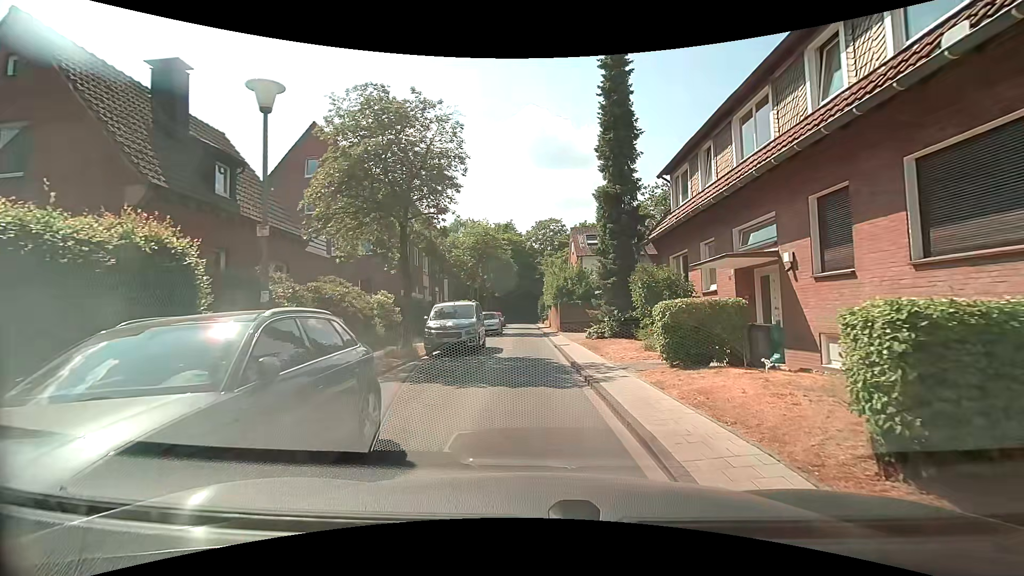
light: Day
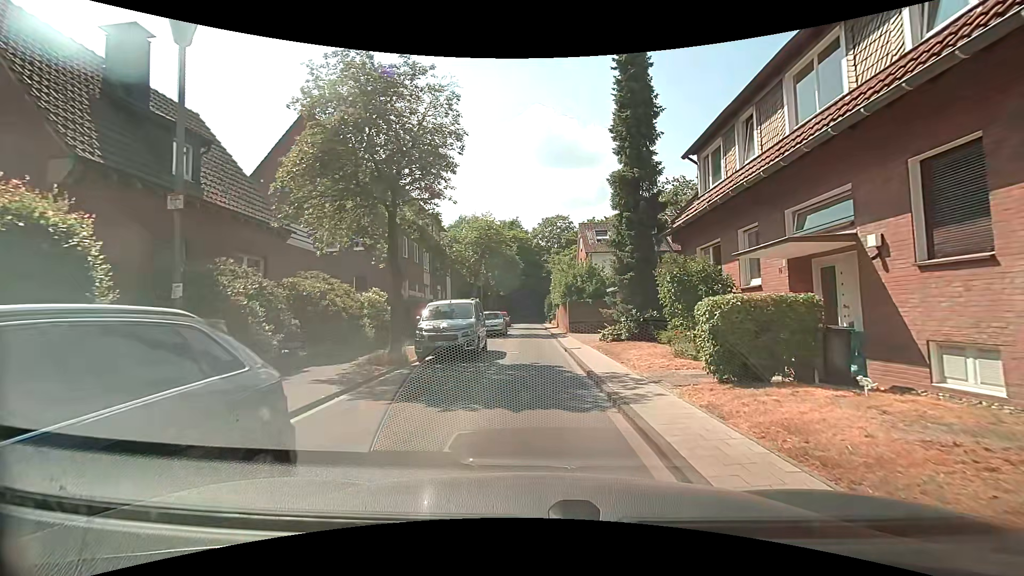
(0.0, +2.2) m; -1°
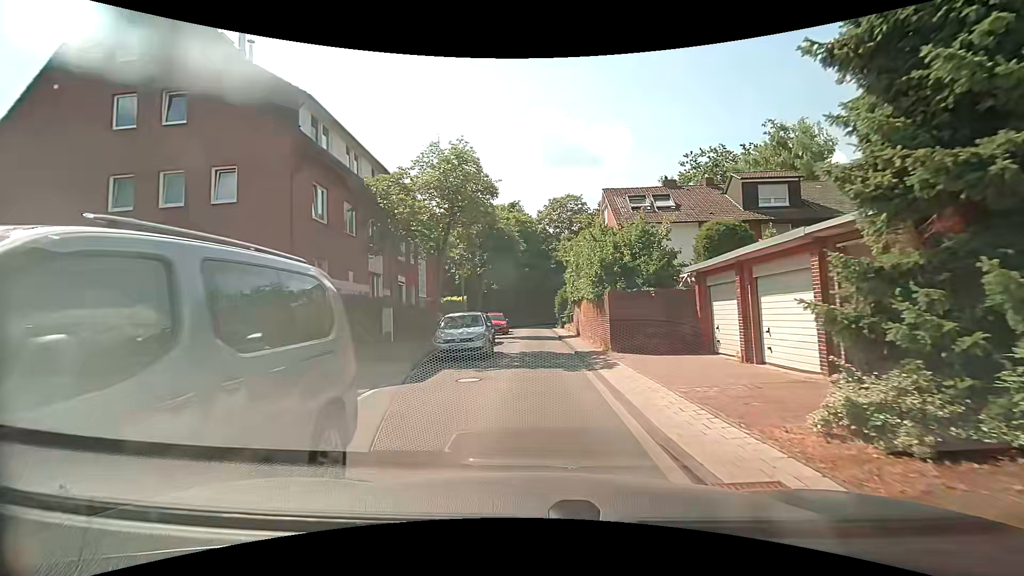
(-0.1, +14.0) m; -1°
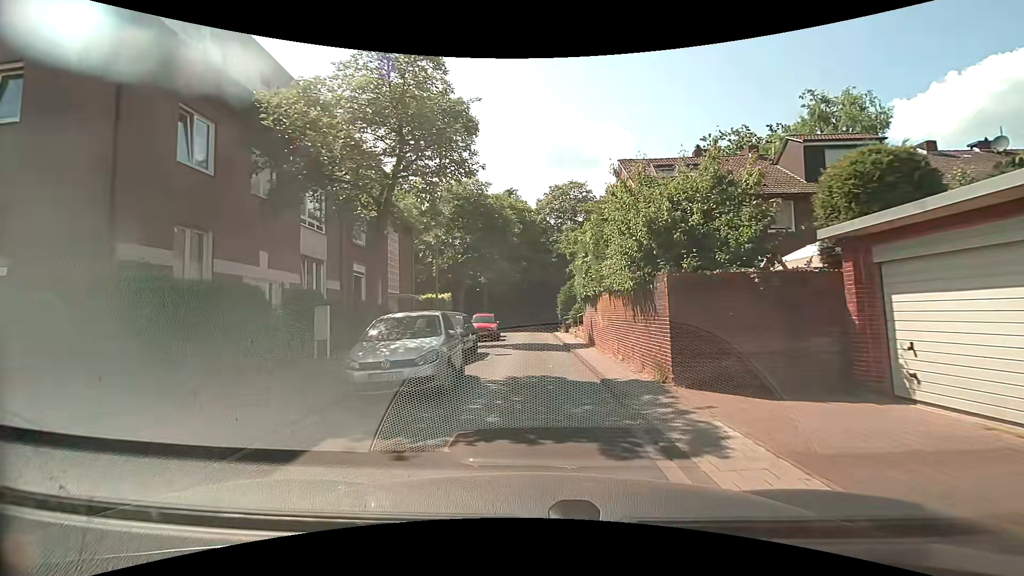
(0.0, +7.0) m; 0°
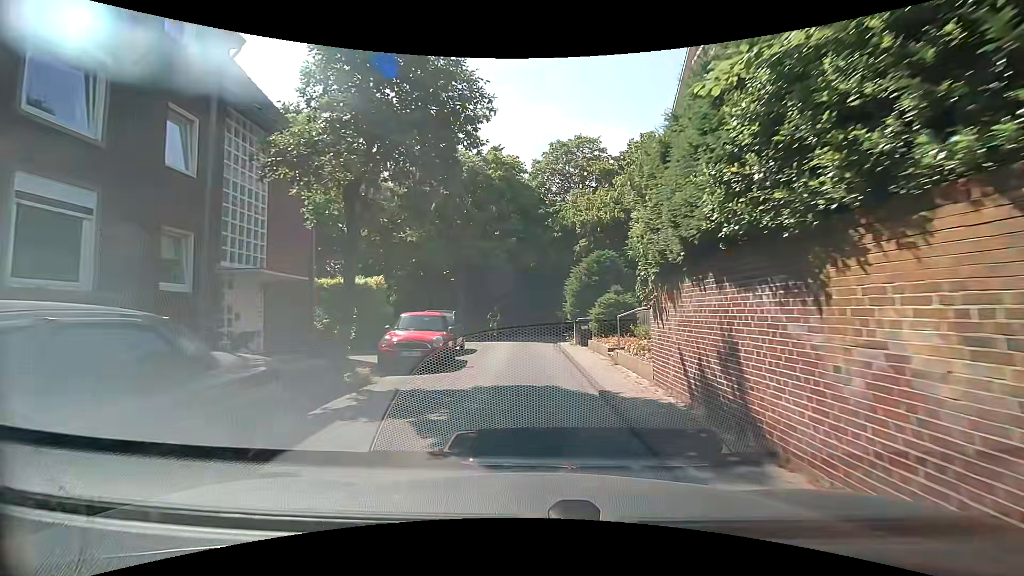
(0.0, +14.2) m; 0°
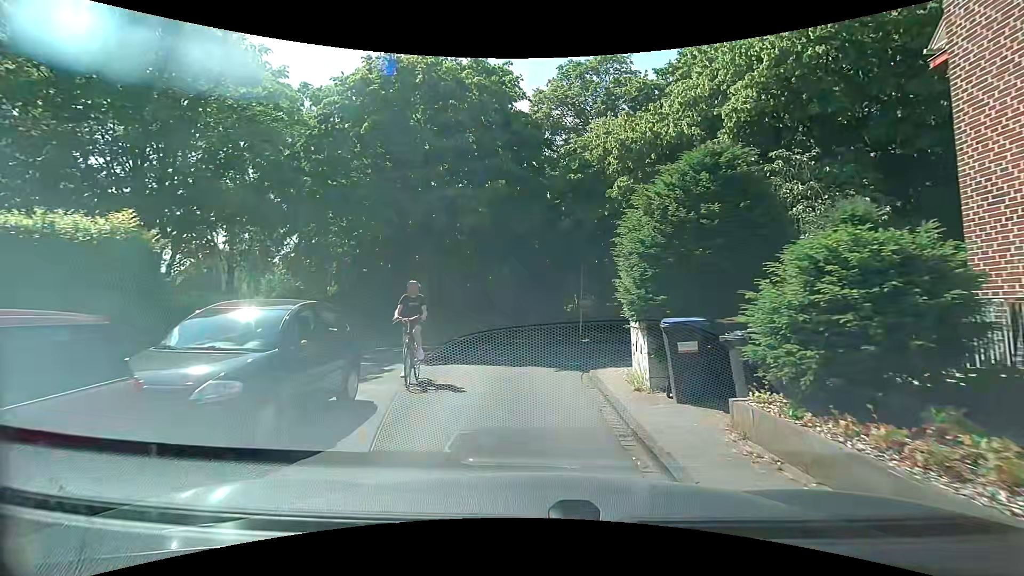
(+0.1, +12.3) m; 0°
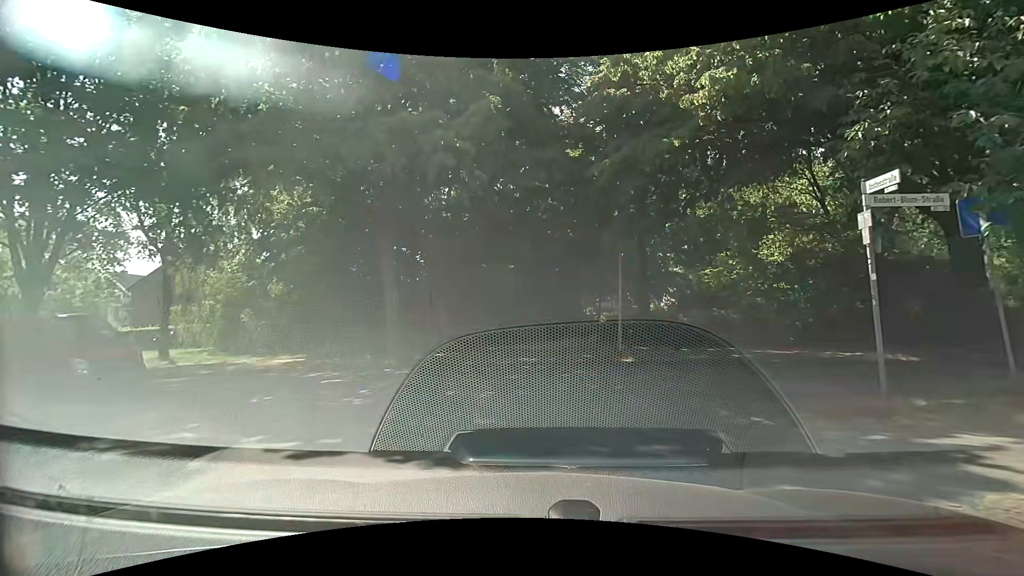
(0.0, +7.3) m; 0°
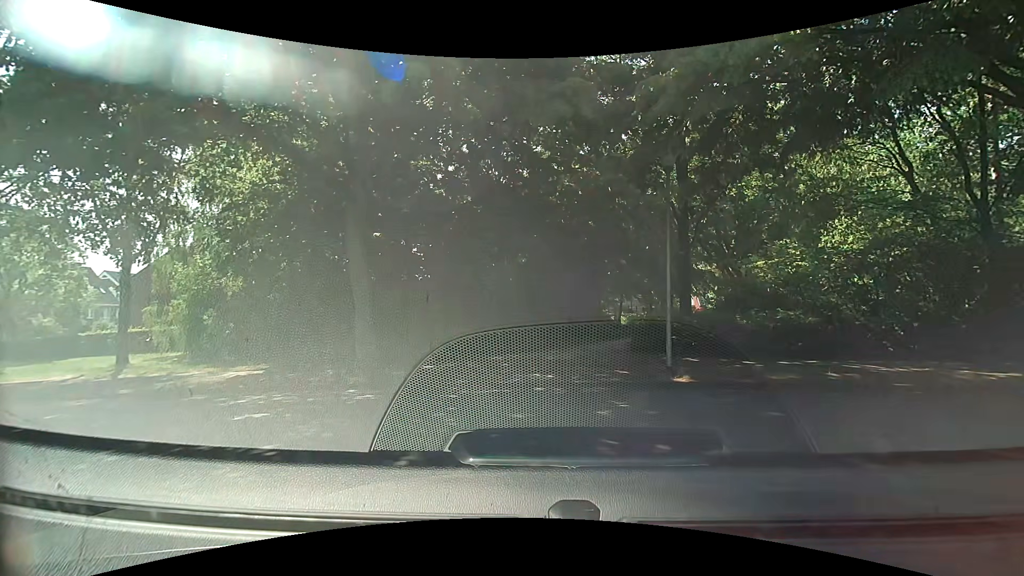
(-0.1, +3.8) m; -2°
